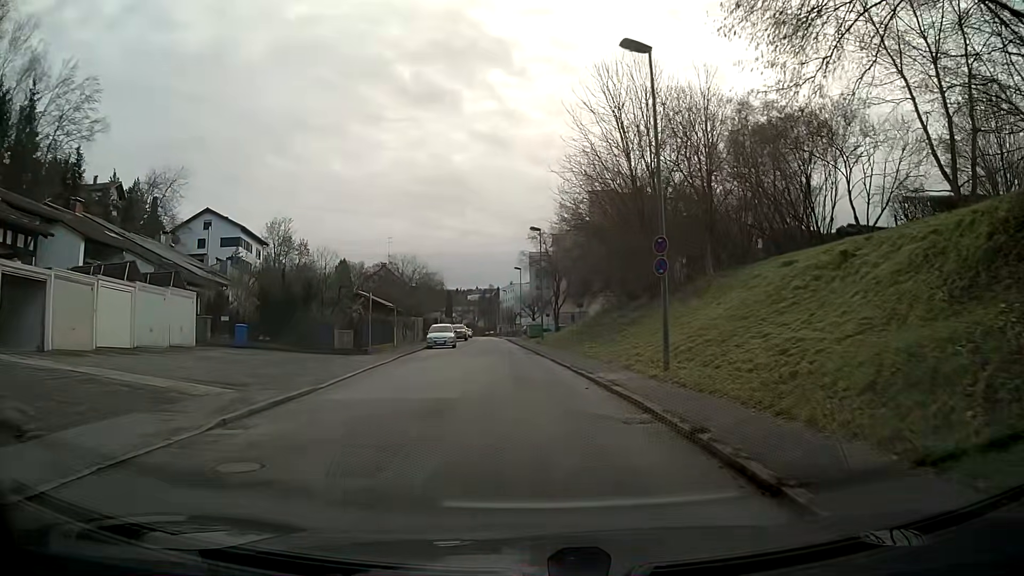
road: residential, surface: asphalt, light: Day
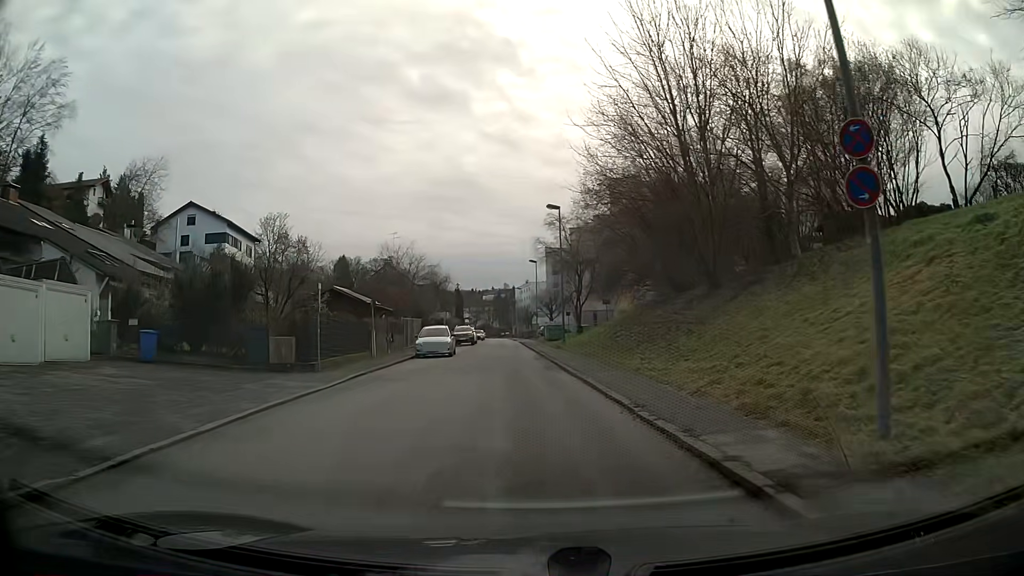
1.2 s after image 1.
(-0.1, +9.3) m; -2°
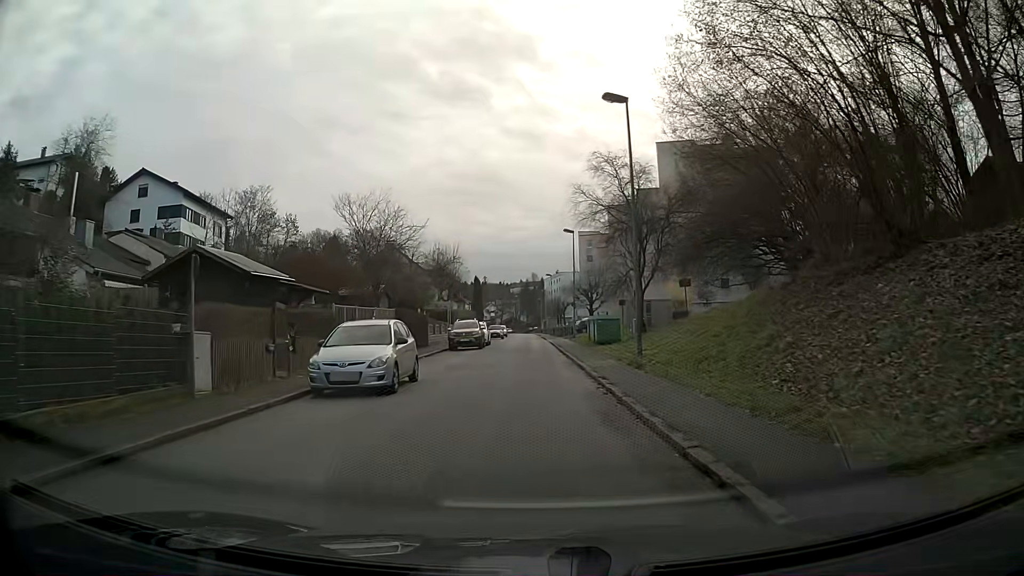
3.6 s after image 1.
(-0.5, +18.6) m; -2°
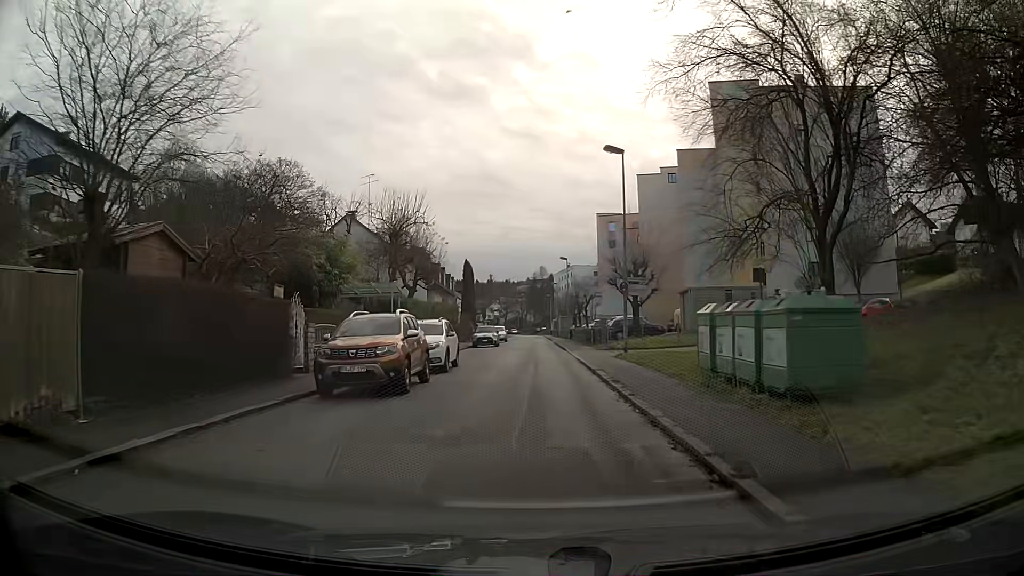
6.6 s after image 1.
(-0.3, +23.4) m; 0°
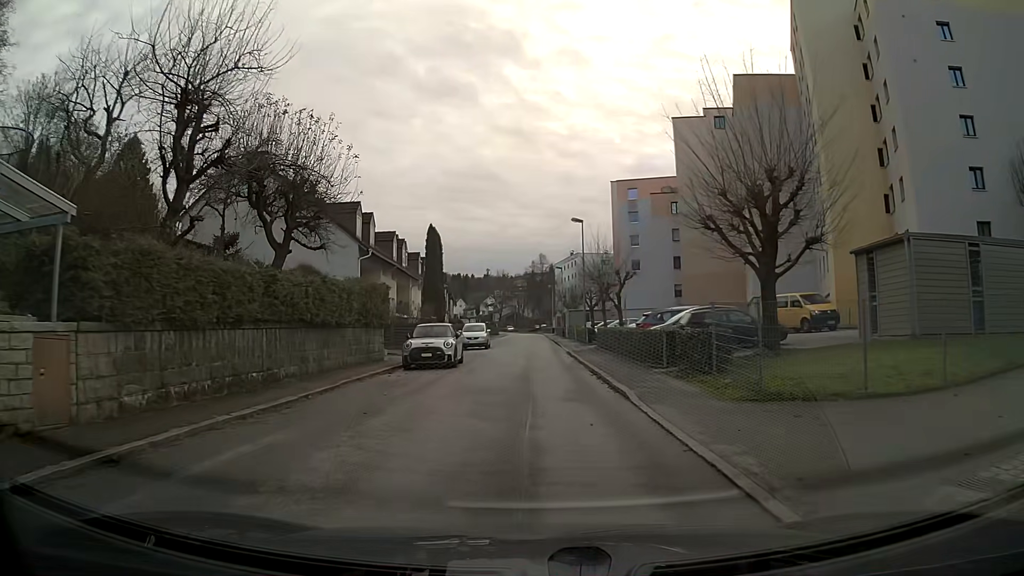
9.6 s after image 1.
(0.0, +23.4) m; 0°
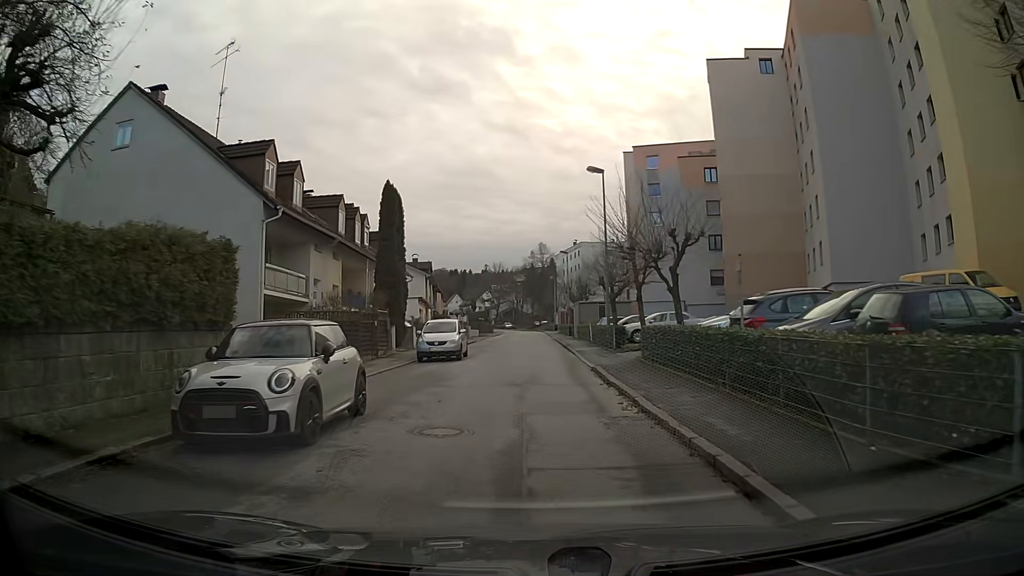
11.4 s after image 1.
(0.0, +14.1) m; 0°
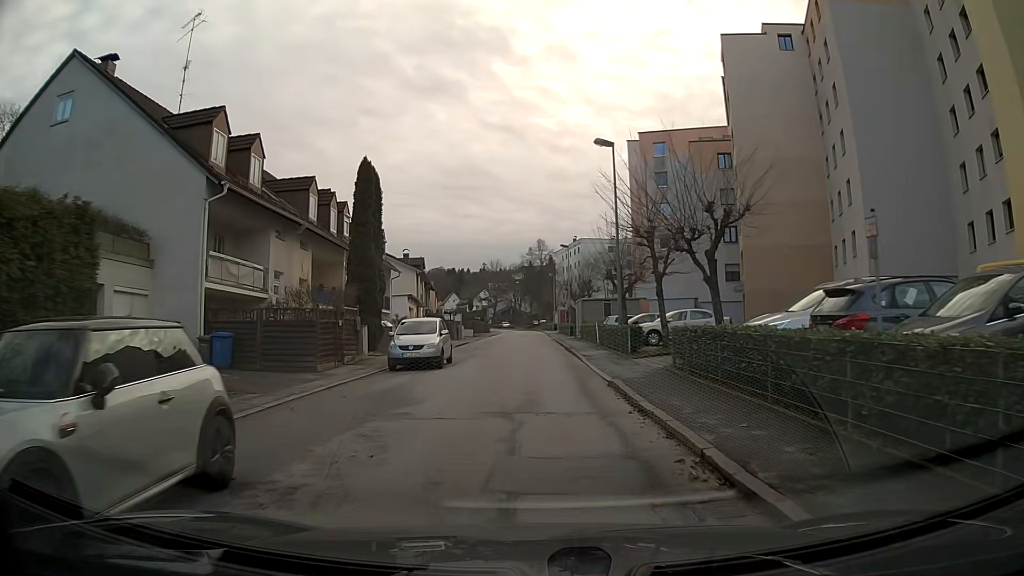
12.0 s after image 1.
(0.0, +4.7) m; 0°
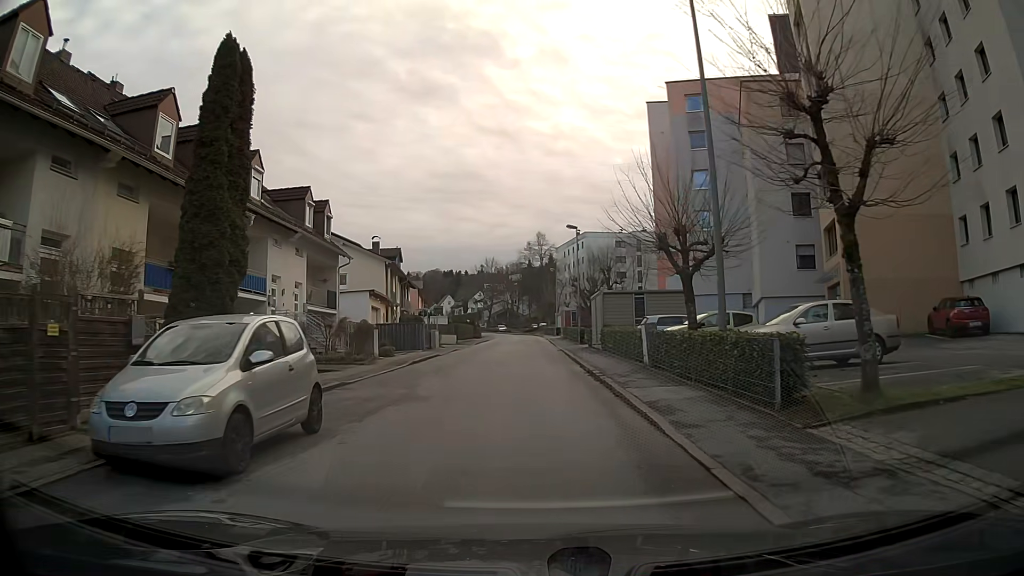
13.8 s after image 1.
(0.0, +14.1) m; 0°
(0, +10) (0, +20) (0, +30) (0, +40) (0, +50) (0, +60) (0, +70) (-1, +80) (-1, +90) (-2, +100) m
